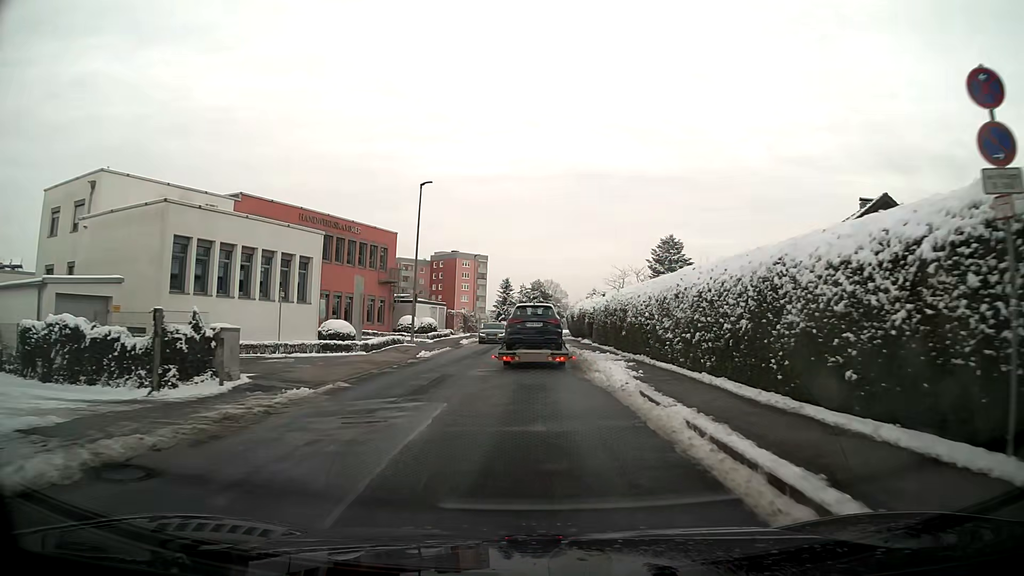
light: Day
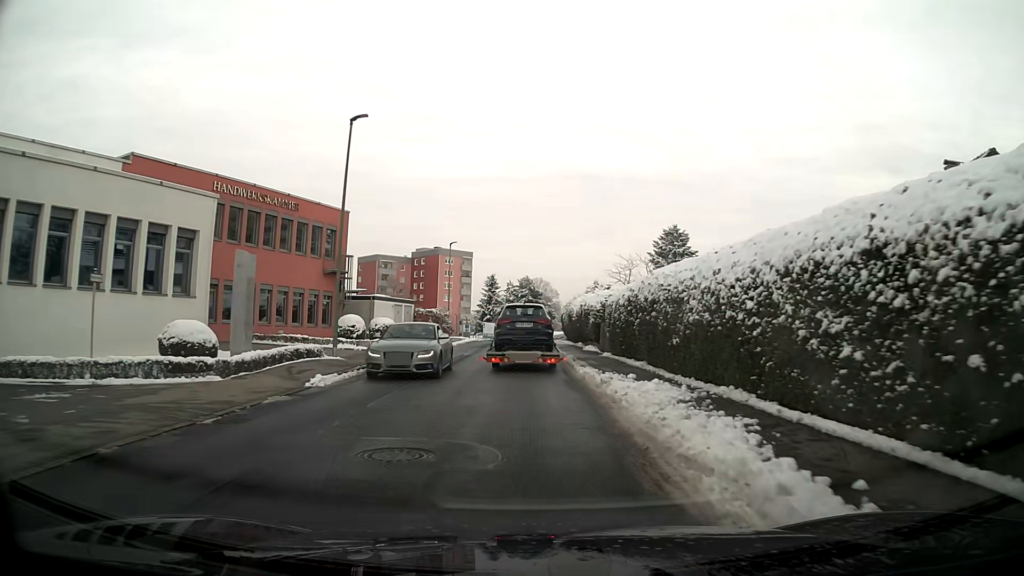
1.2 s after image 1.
(0.0, +11.6) m; 0°
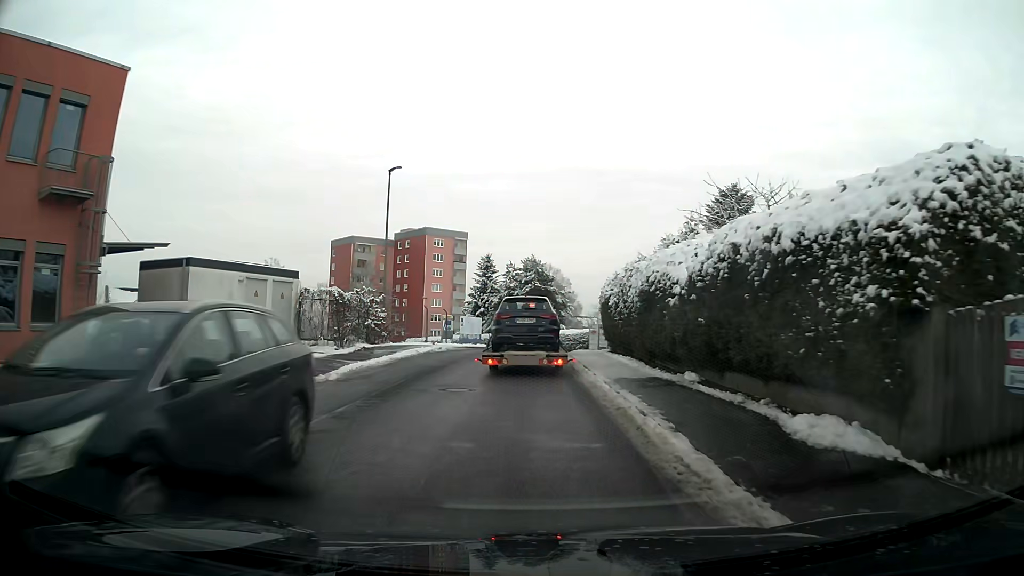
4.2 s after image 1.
(-0.1, +27.2) m; -1°
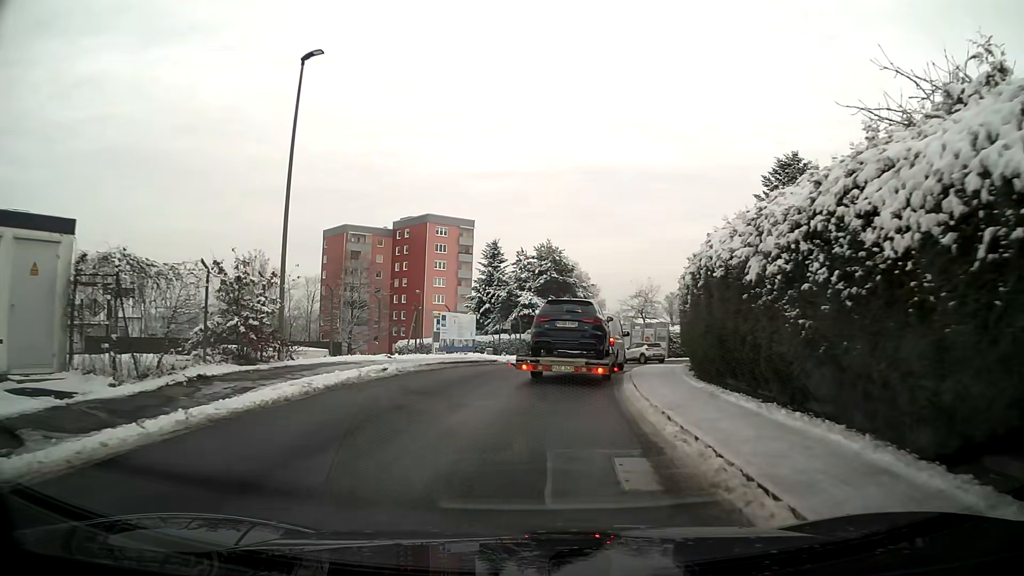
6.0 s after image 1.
(-0.1, +14.2) m; 0°
